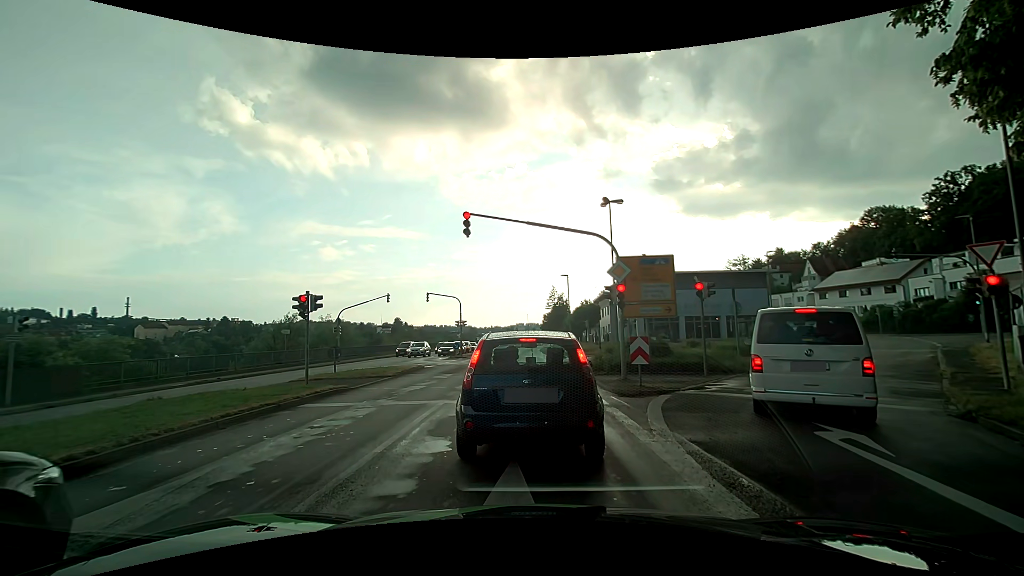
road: primary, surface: asphalt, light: Day
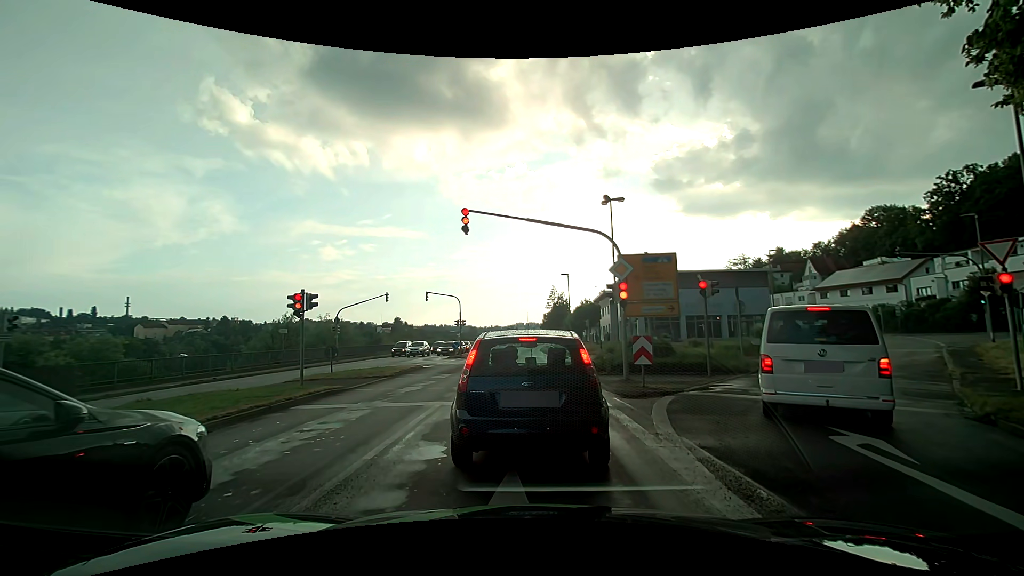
(0.0, +0.4) m; 0°
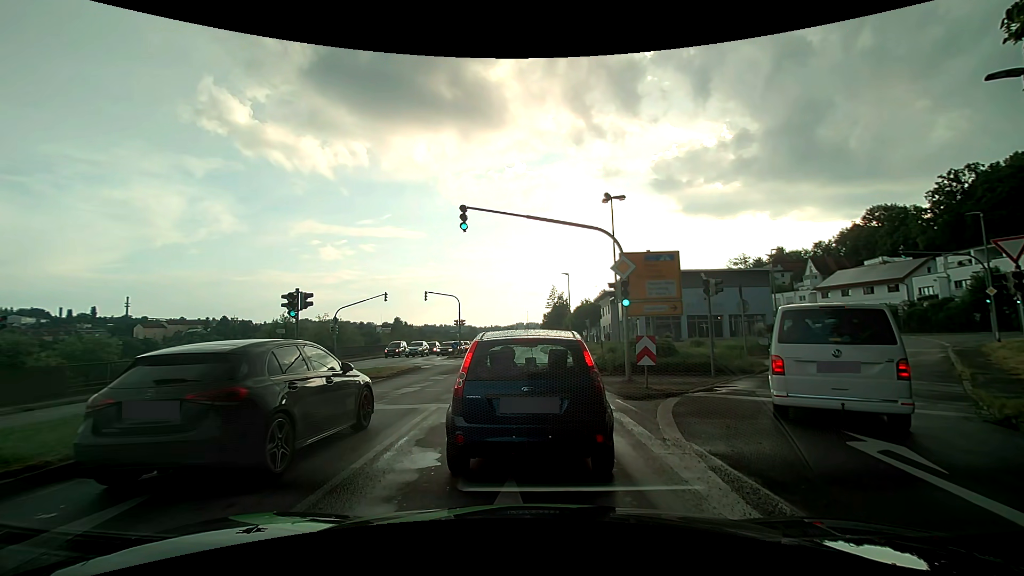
(0.0, +0.4) m; 0°
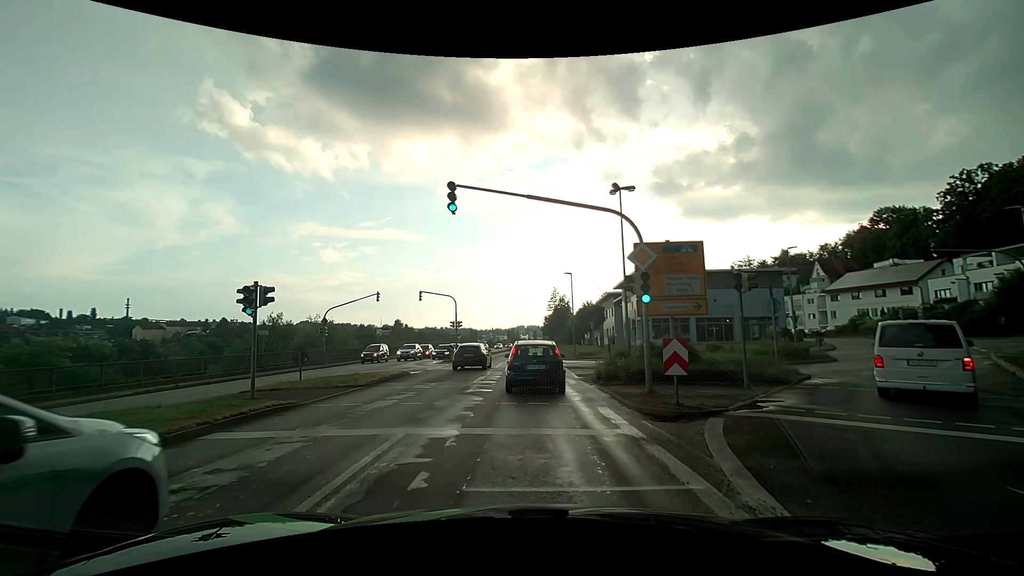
(0.0, +2.7) m; +1°
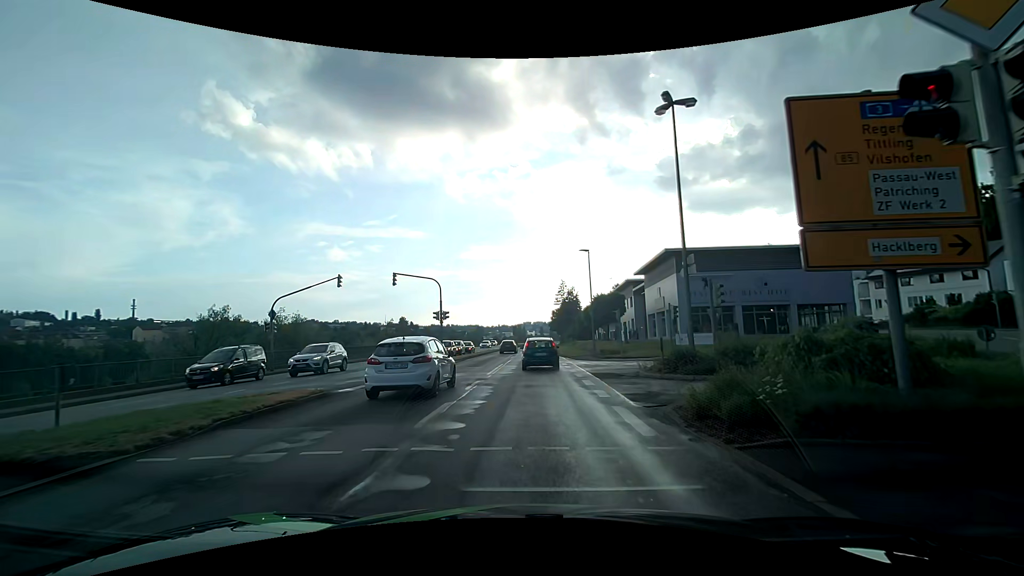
(-0.1, +10.3) m; -2°
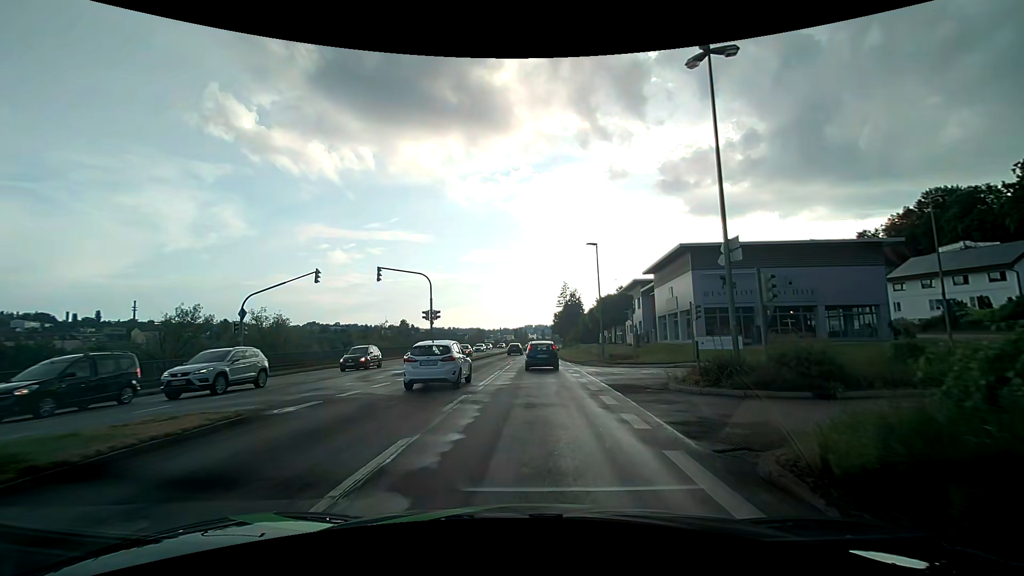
(0.0, +3.8) m; 0°
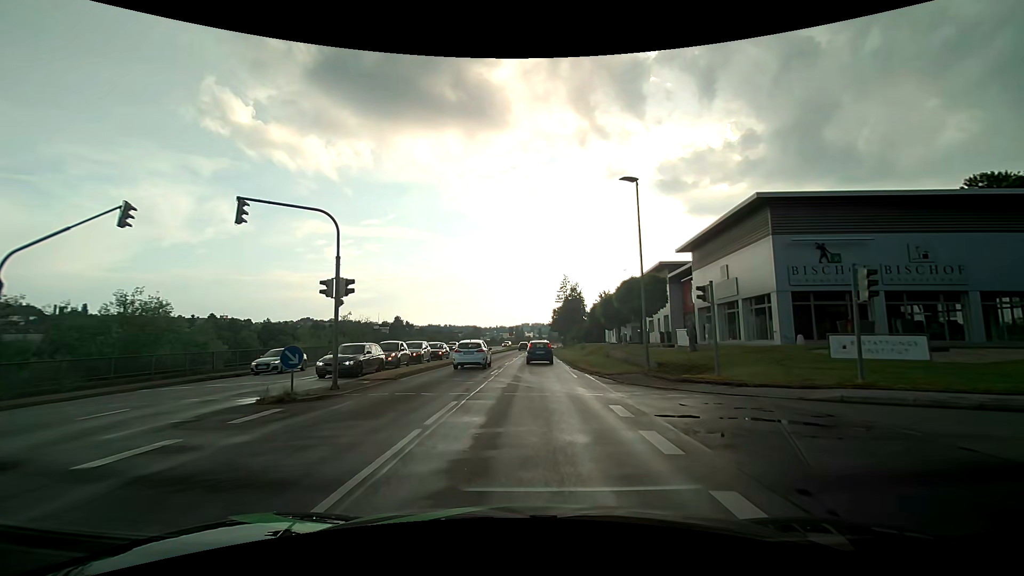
(+0.1, +14.0) m; 0°
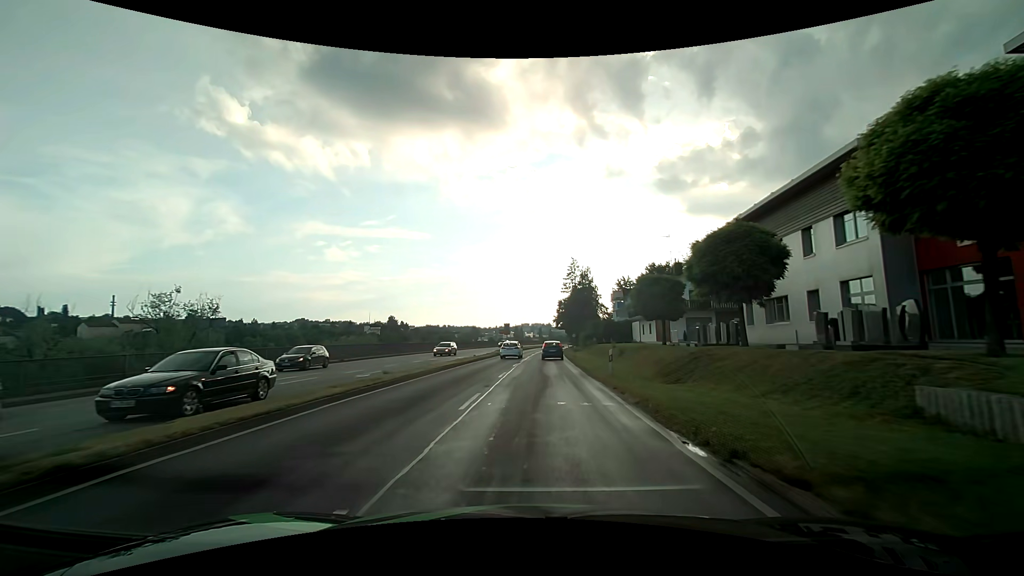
(+0.1, +29.7) m; 0°
(0, +10) (0, +20) (0, +30) (+1, +40) (+1, +50) (+2, +60) (+2, +70) (+3, +80) (+3, +90) (+4, +100) m
